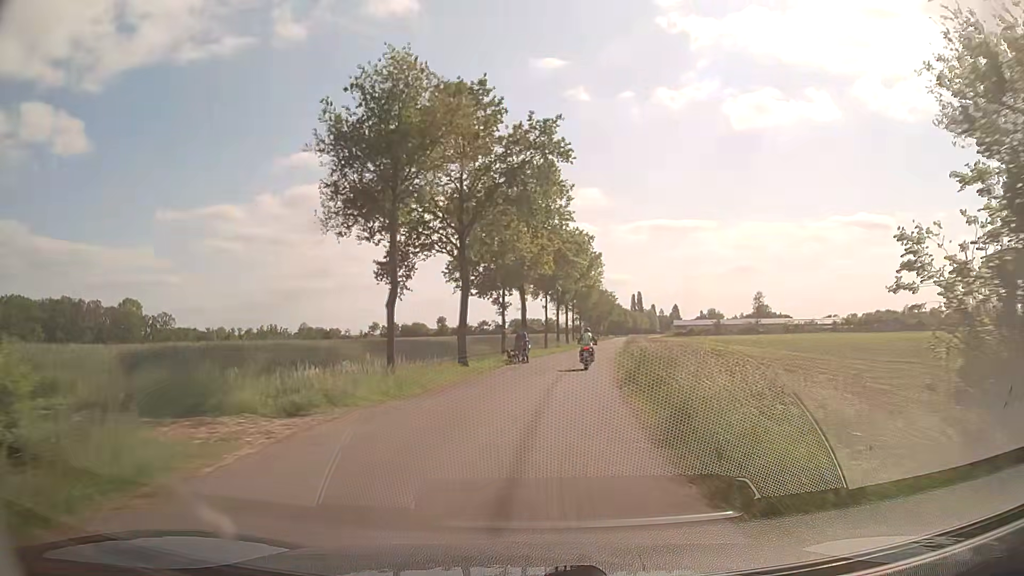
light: Day
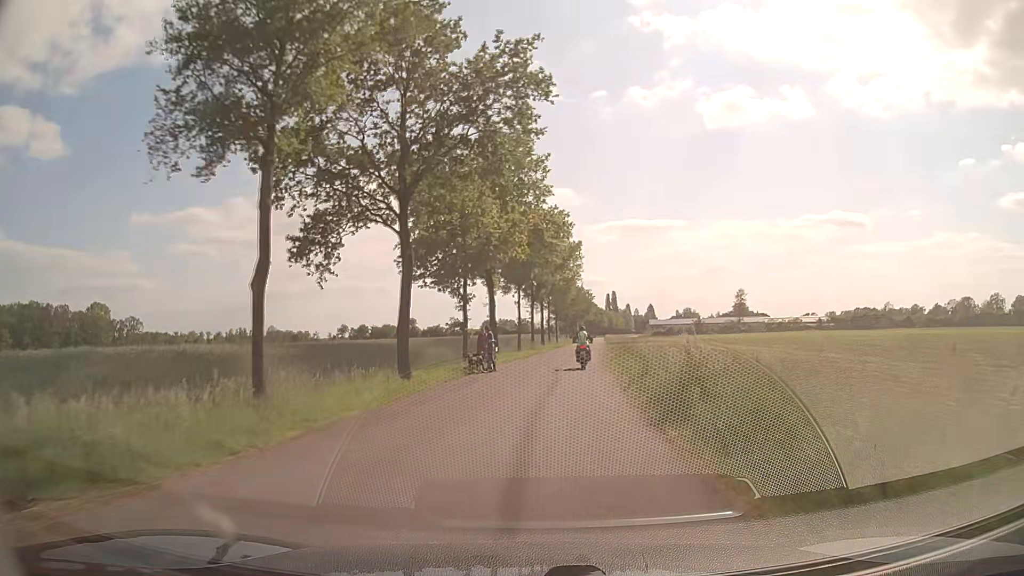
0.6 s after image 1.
(+0.3, +8.2) m; +3°
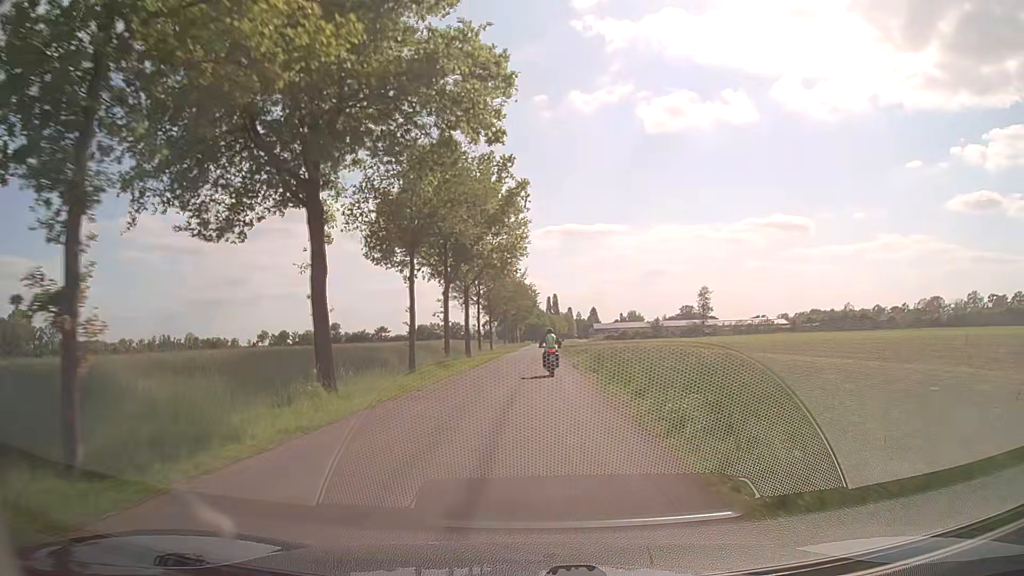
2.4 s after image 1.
(+1.4, +24.7) m; +5°
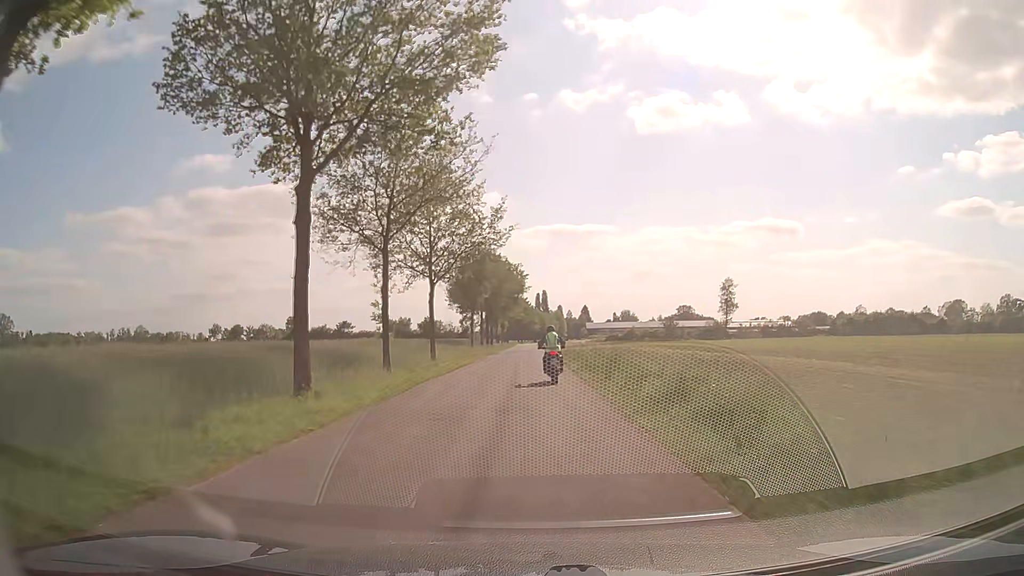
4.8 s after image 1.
(+0.5, +31.8) m; +1°
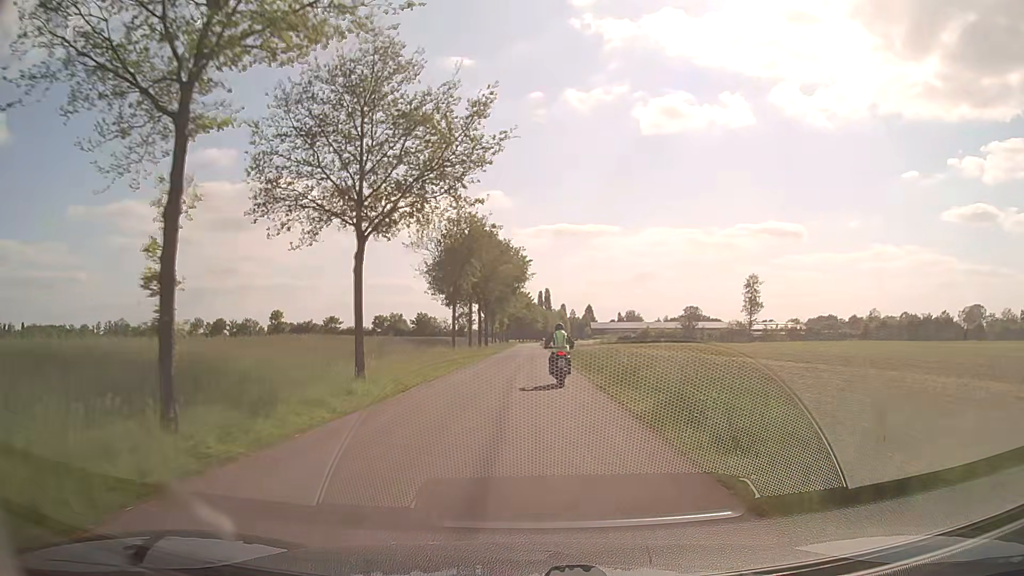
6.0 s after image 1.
(0.0, +14.9) m; 0°
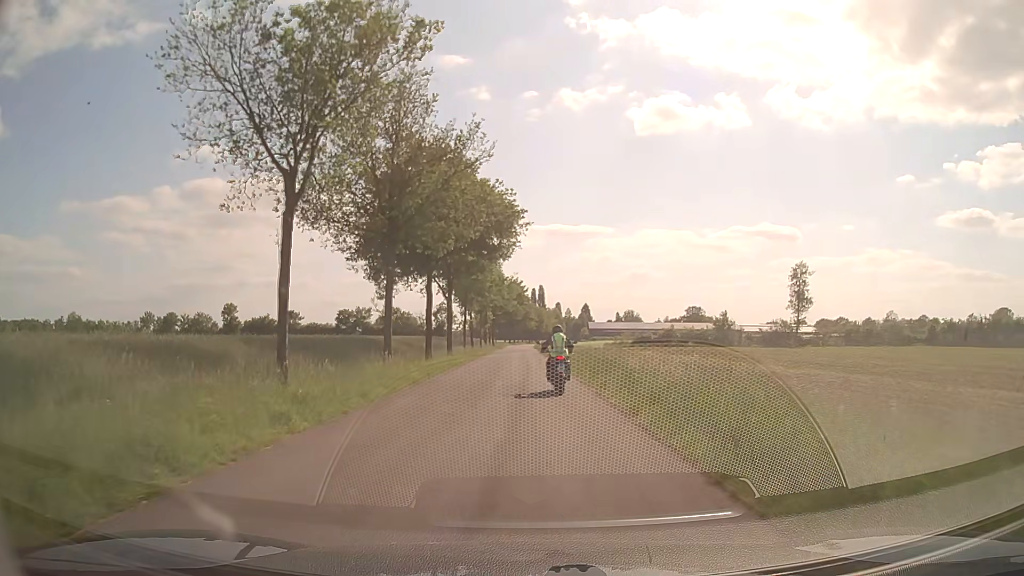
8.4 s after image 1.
(+0.2, +27.2) m; 0°
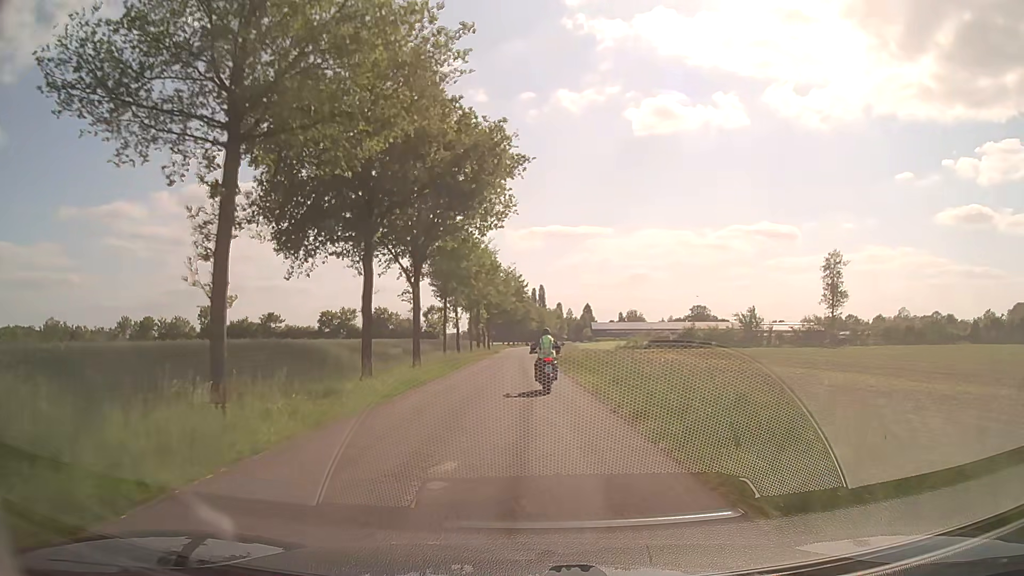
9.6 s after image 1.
(+0.1, +12.8) m; 0°
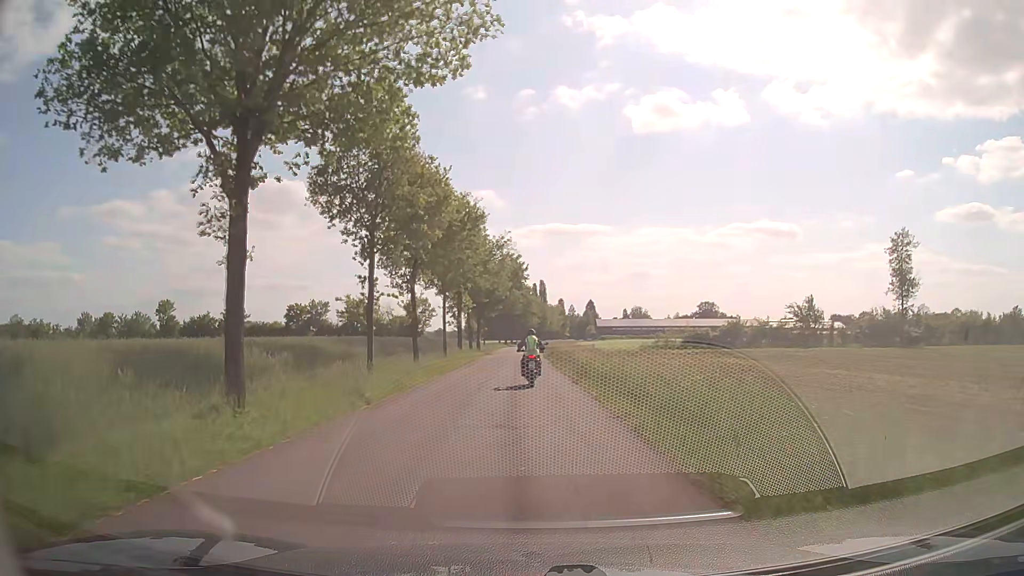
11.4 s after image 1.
(0.0, +19.1) m; -1°
(0, +10) (0, +20) (0, +30) (0, +40) (0, +50) (0, +60) (0, +70) (-1, +80) (-2, +90) (-2, +100) m
